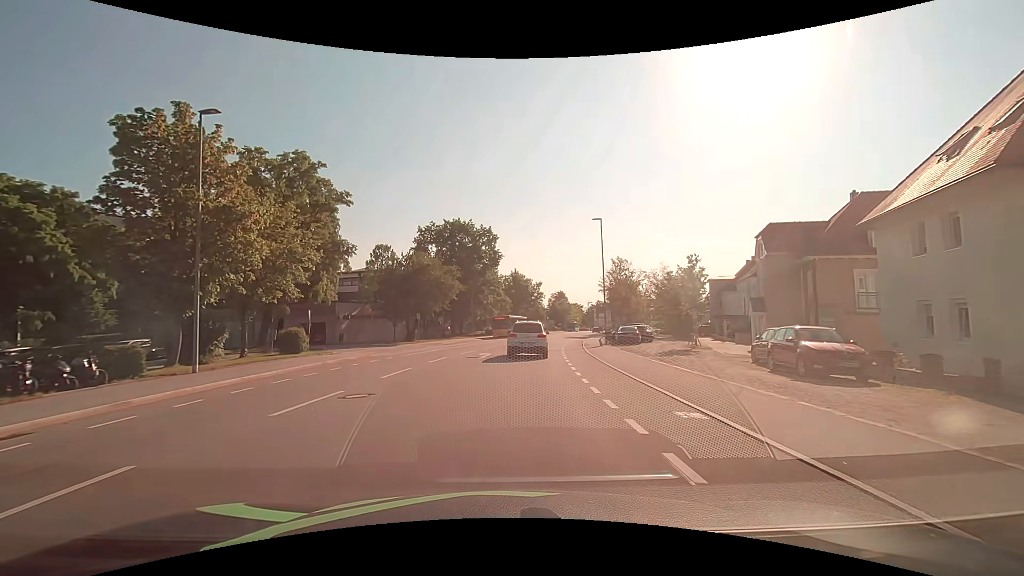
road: tertiary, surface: asphalt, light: Day
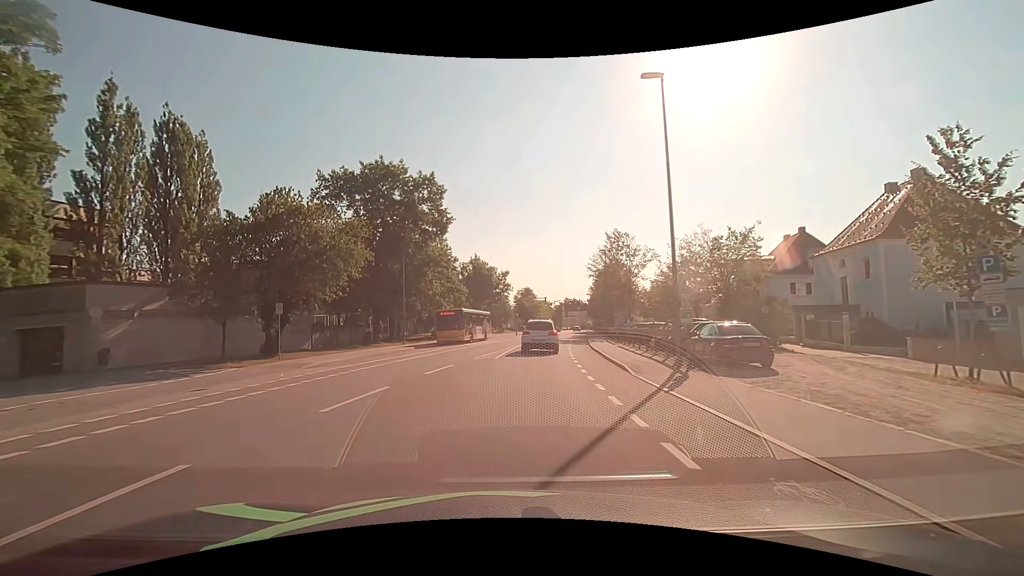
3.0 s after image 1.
(+0.5, +23.9) m; +4°
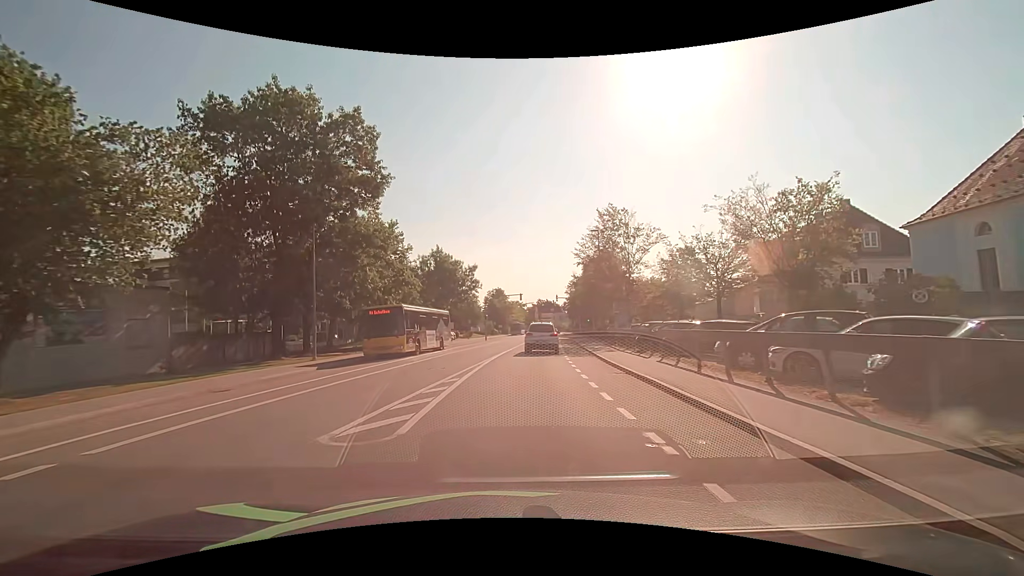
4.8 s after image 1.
(+0.3, +13.8) m; +3°
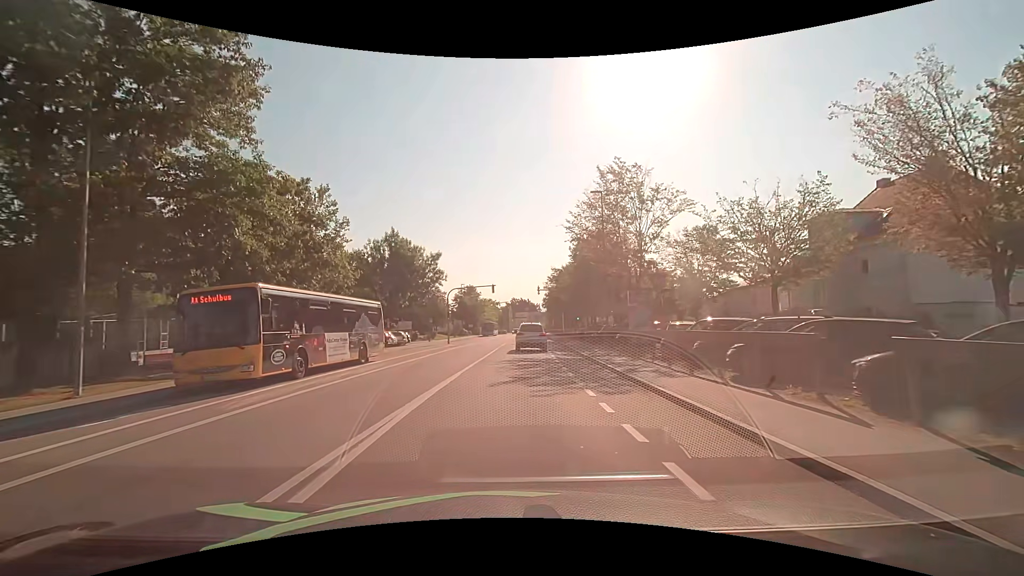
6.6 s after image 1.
(+0.4, +13.6) m; +3°
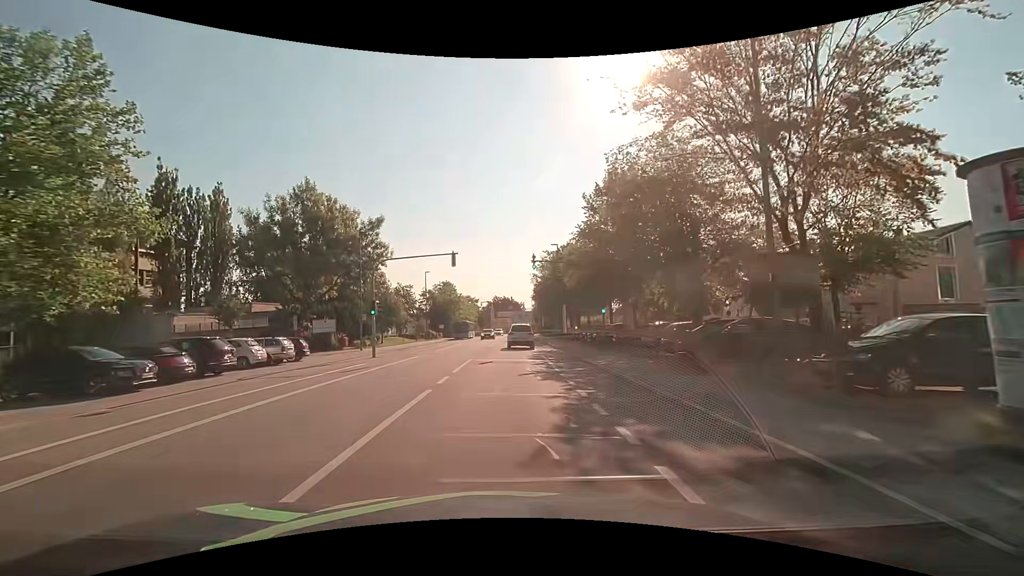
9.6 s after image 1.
(+0.6, +22.6) m; +2°
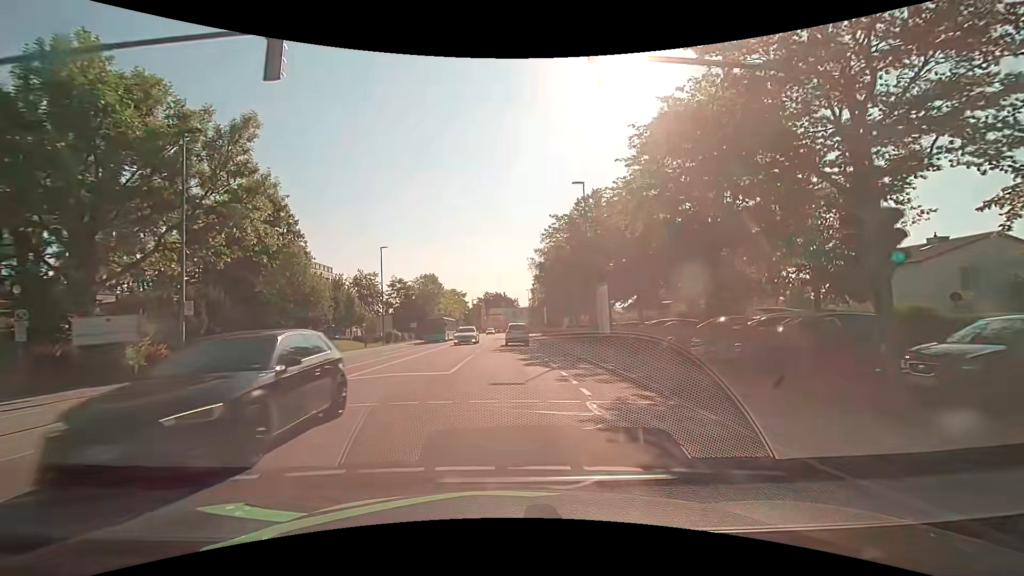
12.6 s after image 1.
(+0.1, +22.5) m; +1°
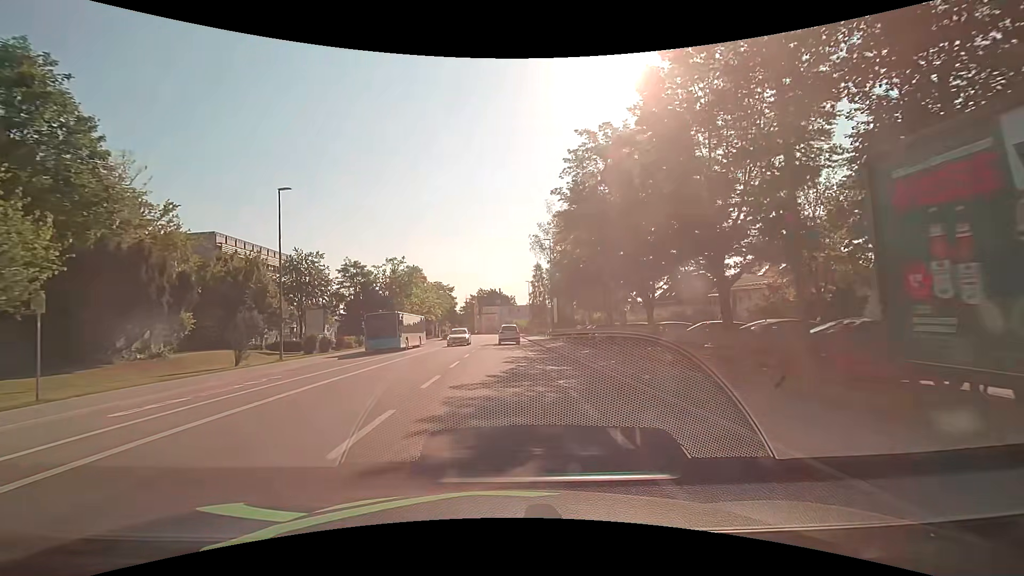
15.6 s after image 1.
(+0.1, +22.4) m; 0°
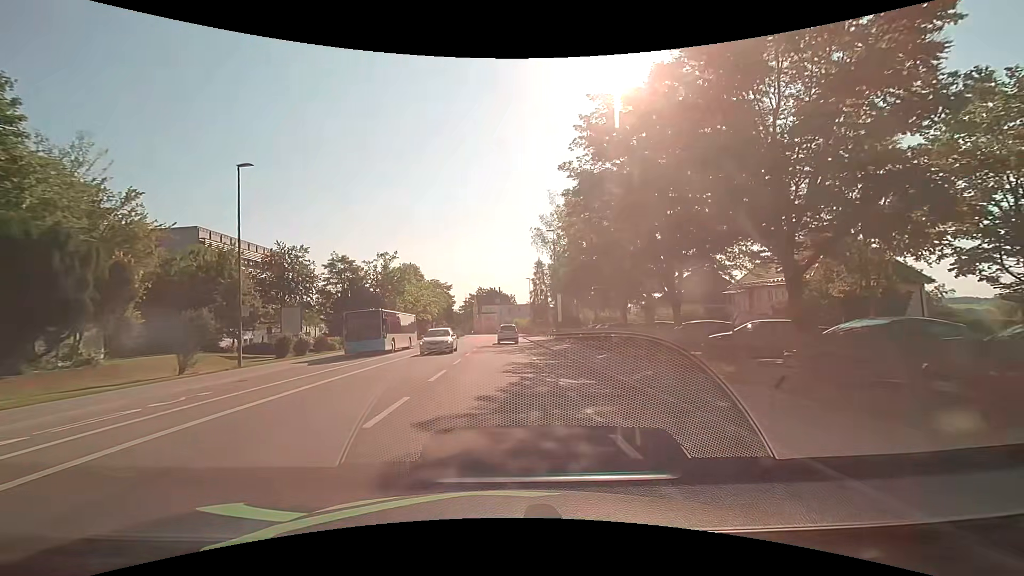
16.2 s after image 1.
(0.0, +4.5) m; 0°
(0, +10) (0, +20) (0, +30) (0, +40) (-1, +50) (-1, +60) (-1, +70) (-1, +80) (-1, +90) (-2, +100) m
